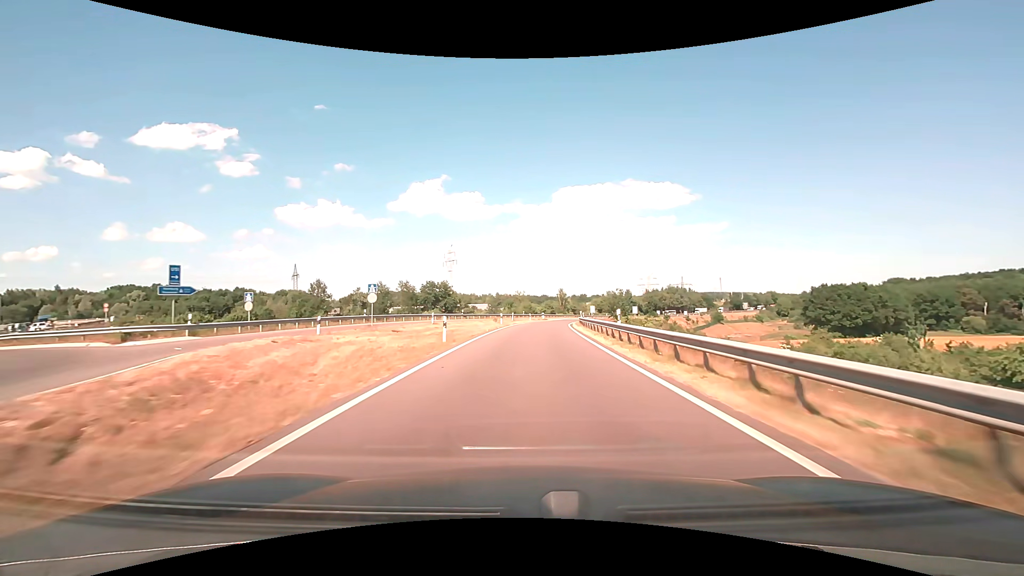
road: motorway_link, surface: asphalt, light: Day
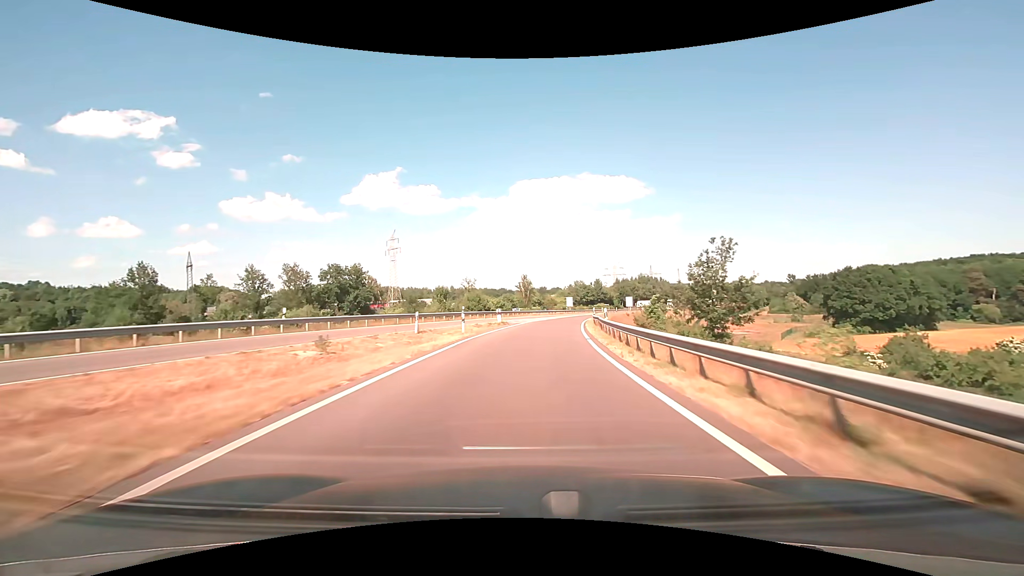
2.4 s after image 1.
(+1.6, +43.2) m; +5°
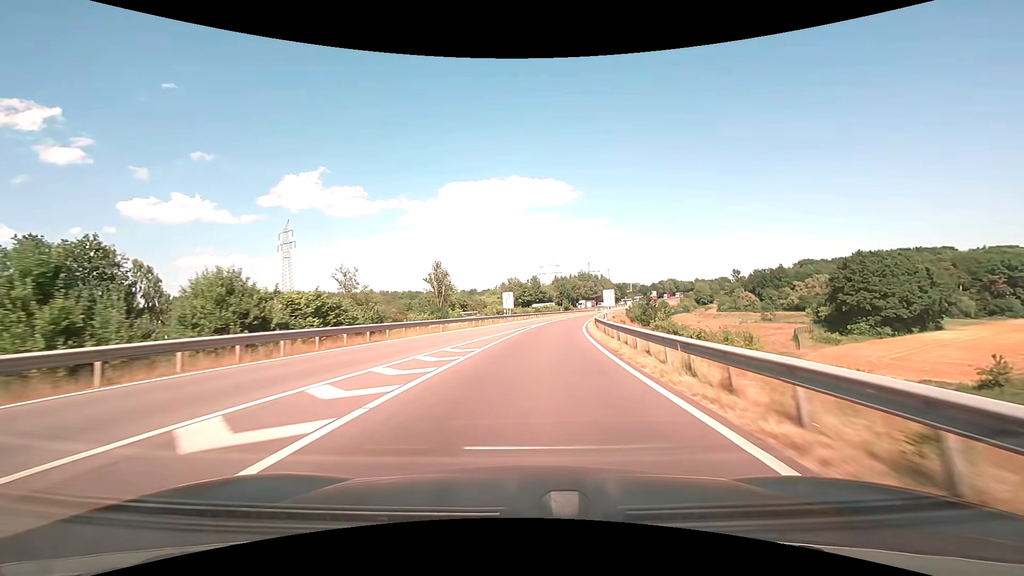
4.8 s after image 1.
(+2.7, +43.8) m; +8°
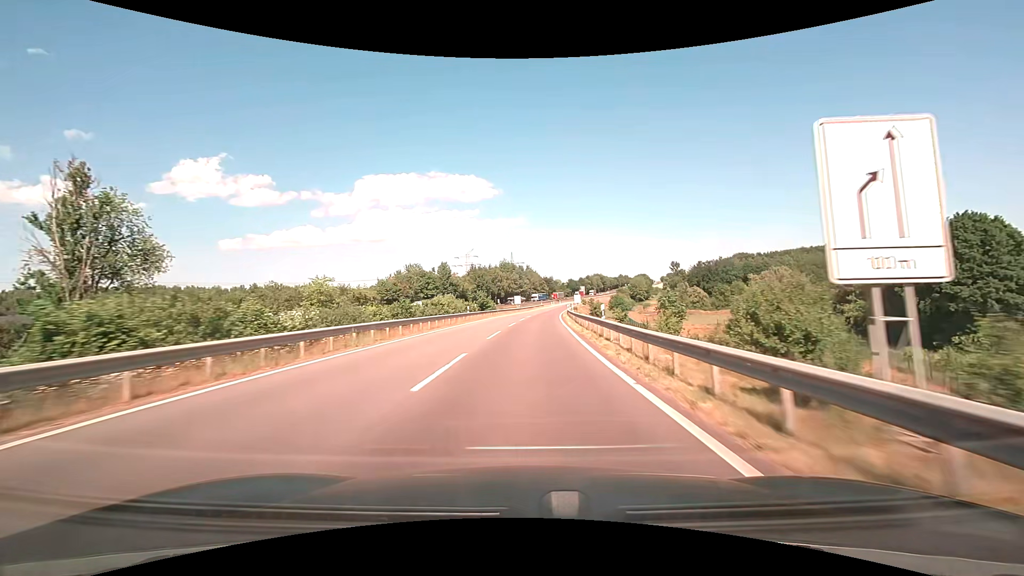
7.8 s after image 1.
(+4.6, +54.8) m; +9°
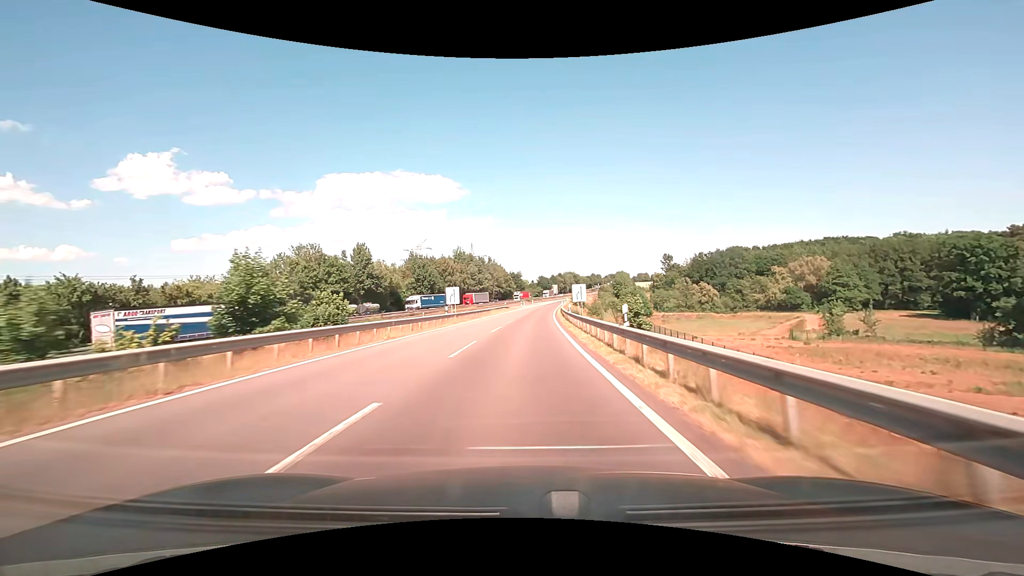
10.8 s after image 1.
(+2.1, +54.6) m; +4°
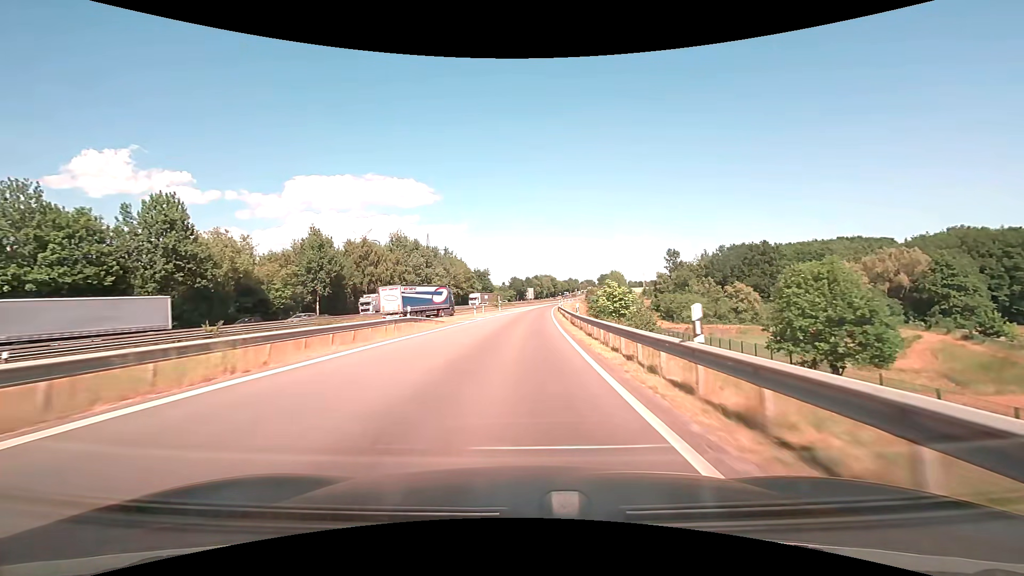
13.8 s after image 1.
(+1.5, +53.9) m; +3°
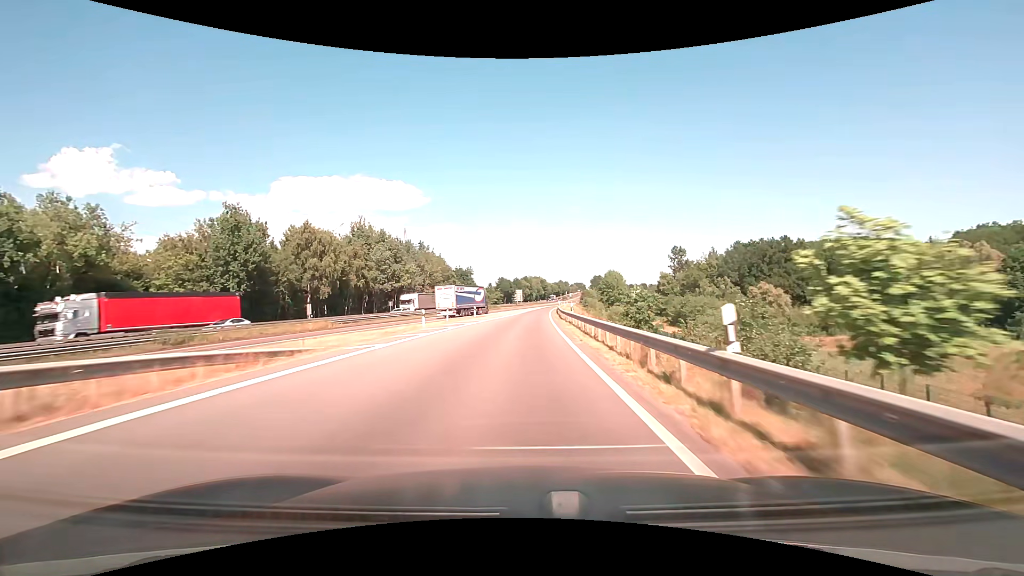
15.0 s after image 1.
(+0.3, +21.4) m; +1°
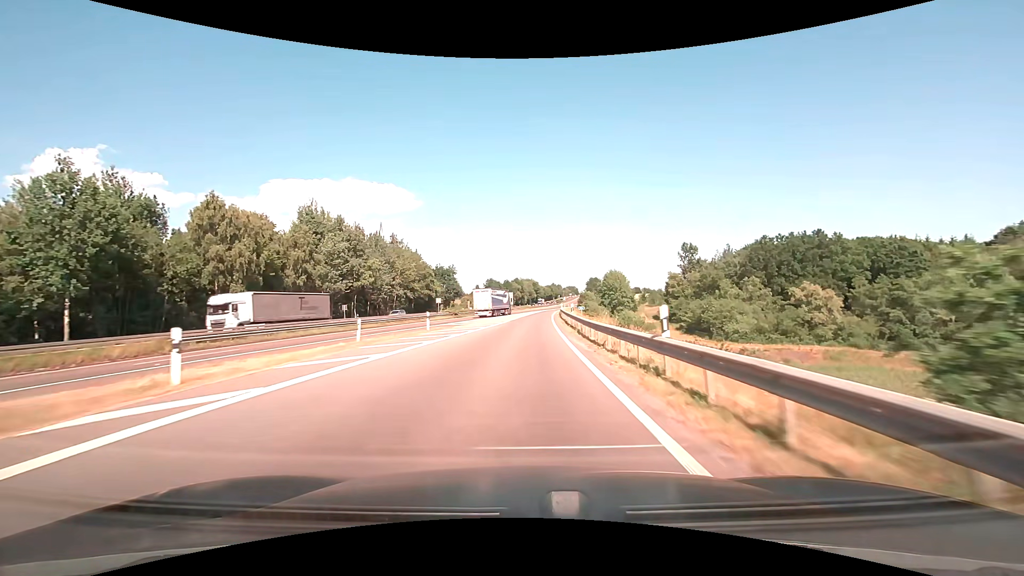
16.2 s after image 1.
(+0.2, +21.2) m; +1°
(0, +10) (0, +20) (0, +30) (0, +40) (+1, +50) (+1, +60) (+2, +70) (+2, +80) (+3, +90) (+4, +100) m
